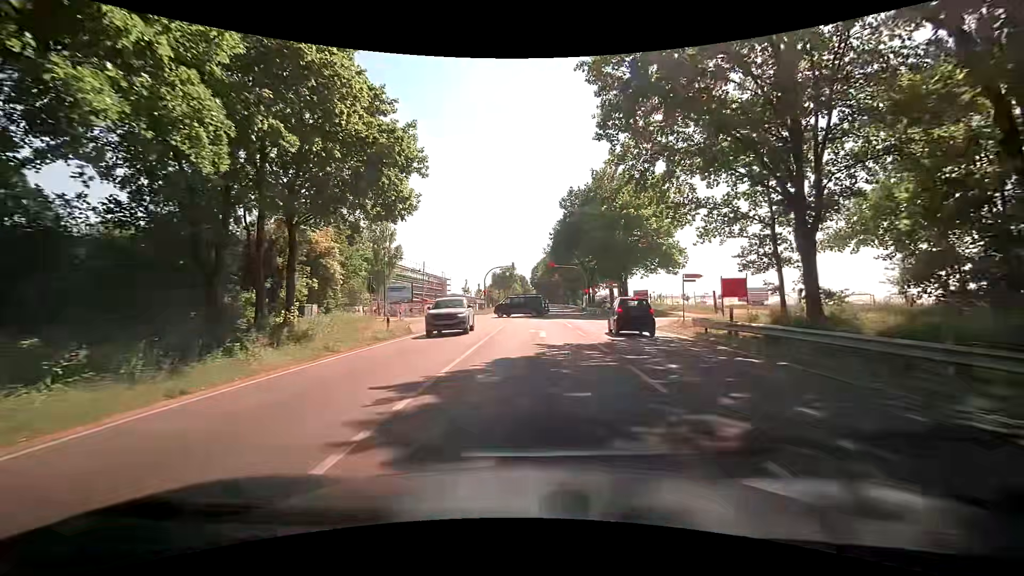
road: primary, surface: asphalt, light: Day
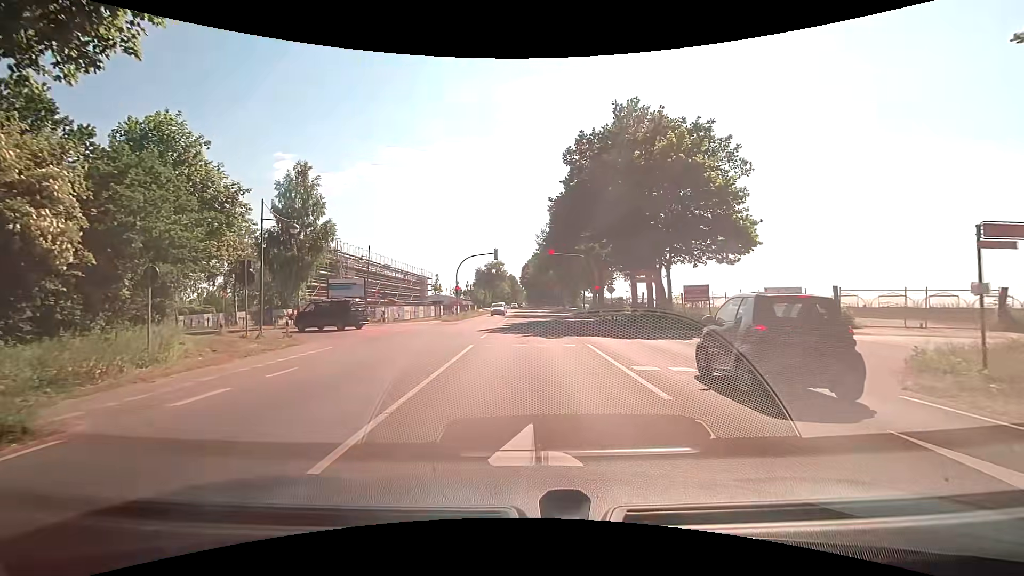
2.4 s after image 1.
(+0.2, +18.0) m; +1°
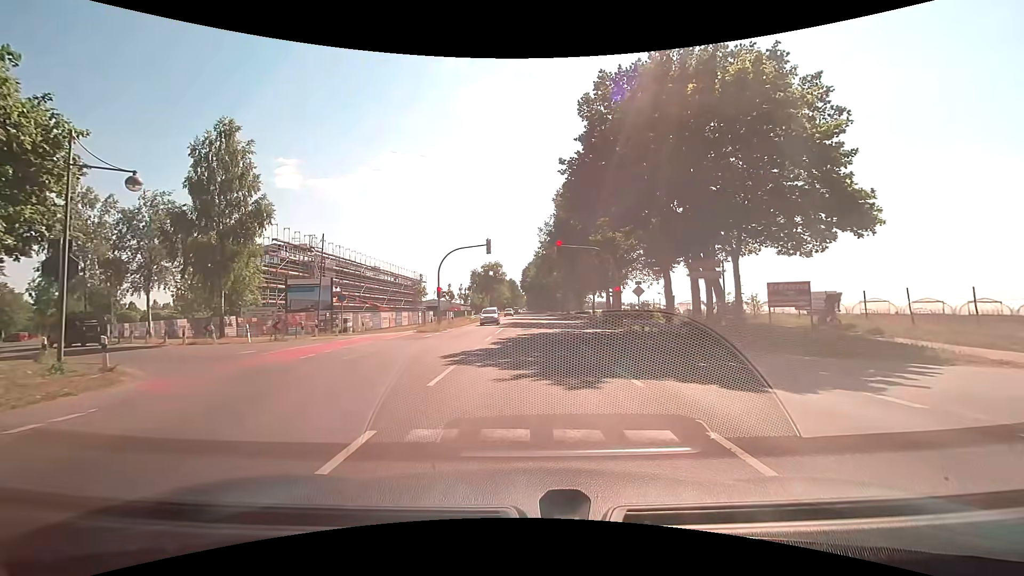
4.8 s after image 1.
(0.0, +10.4) m; 0°
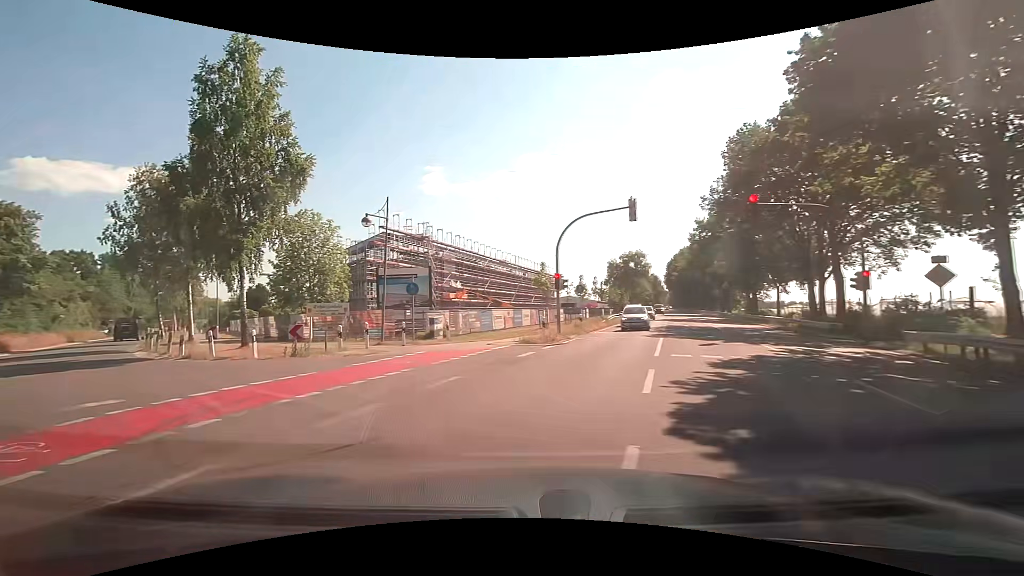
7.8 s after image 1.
(-1.0, +13.2) m; -16°
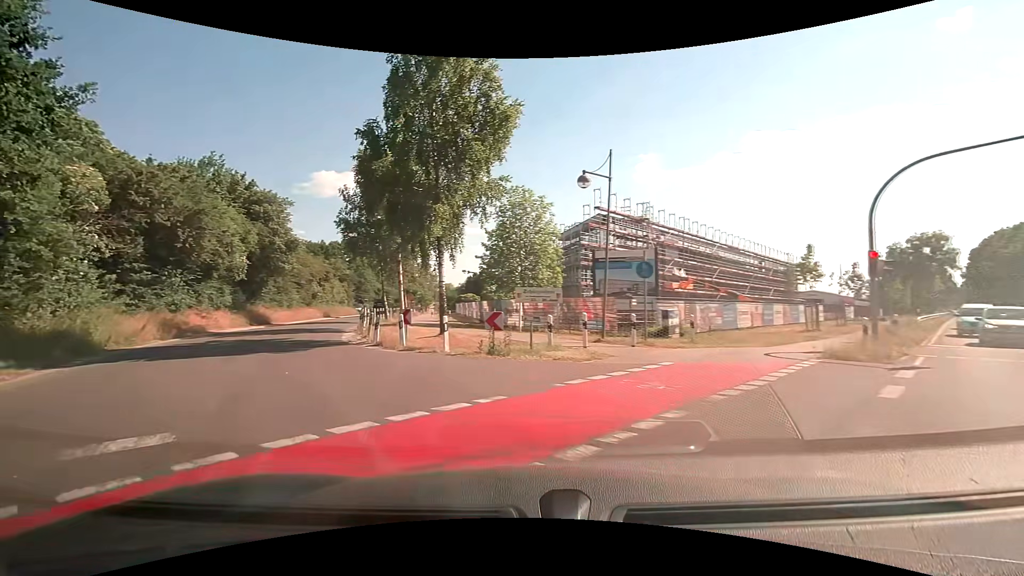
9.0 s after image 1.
(-1.3, +6.0) m; -24°
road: tertiary
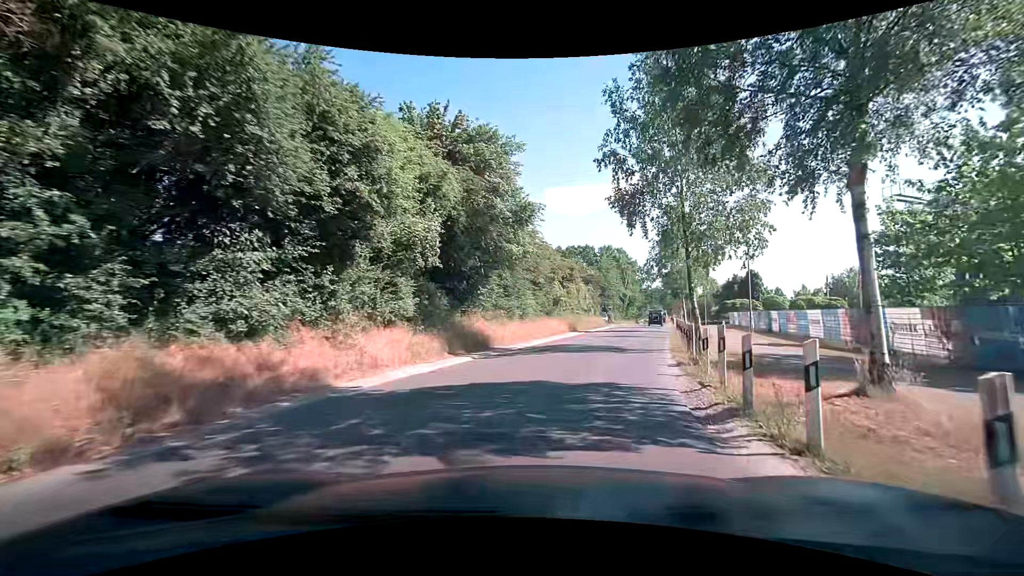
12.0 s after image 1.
(-7.0, +17.3) m; -27°
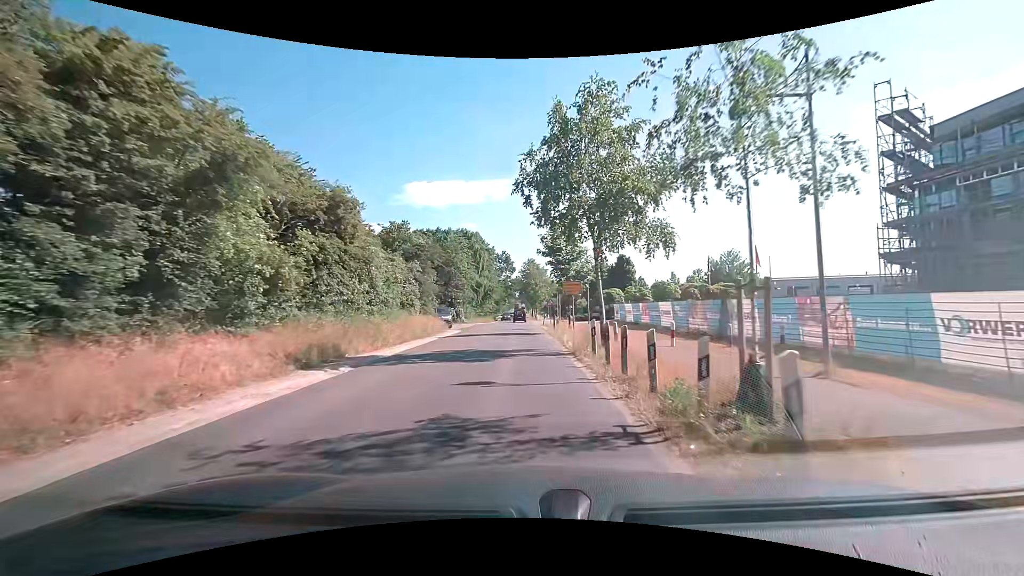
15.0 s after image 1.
(+5.2, +23.9) m; +18°
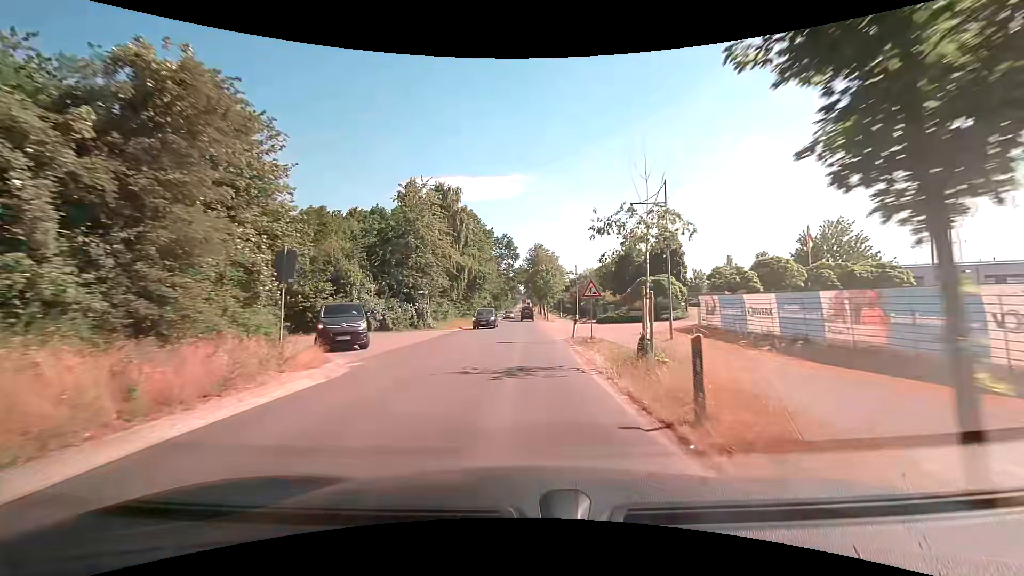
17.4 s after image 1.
(-0.5, +25.5) m; -1°
(0, +10) (0, +20) (0, +30) (0, +40) (0, +50) (0, +60) (0, +70) (0, +80) (0, +90) (0, +100) m
